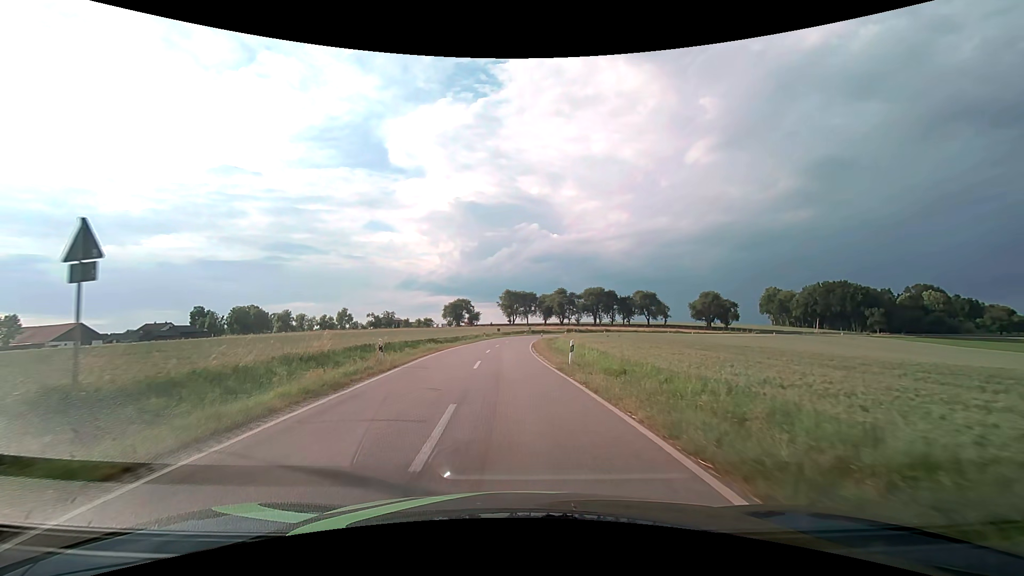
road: tertiary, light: Day
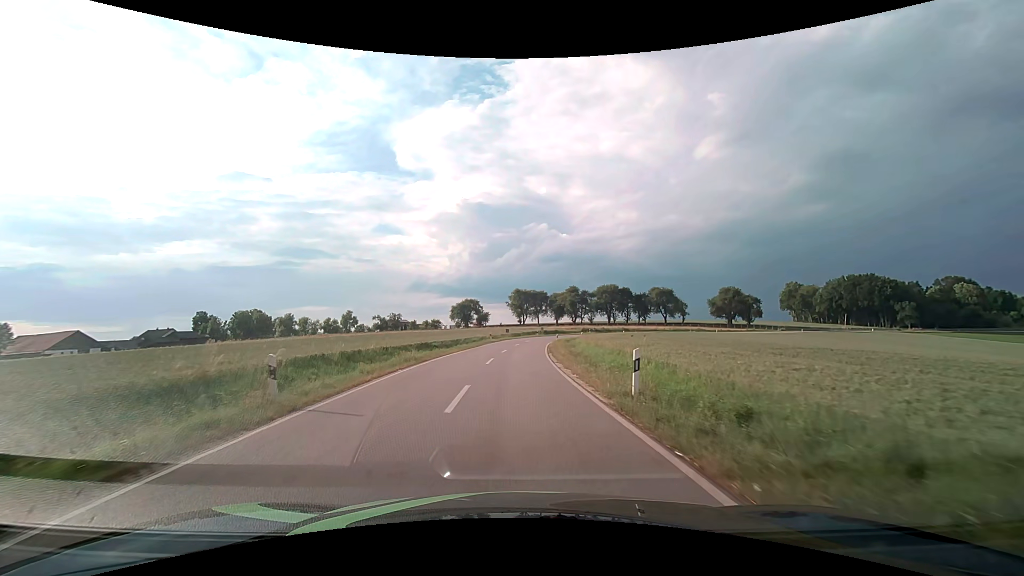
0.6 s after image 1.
(-0.1, +8.8) m; -1°
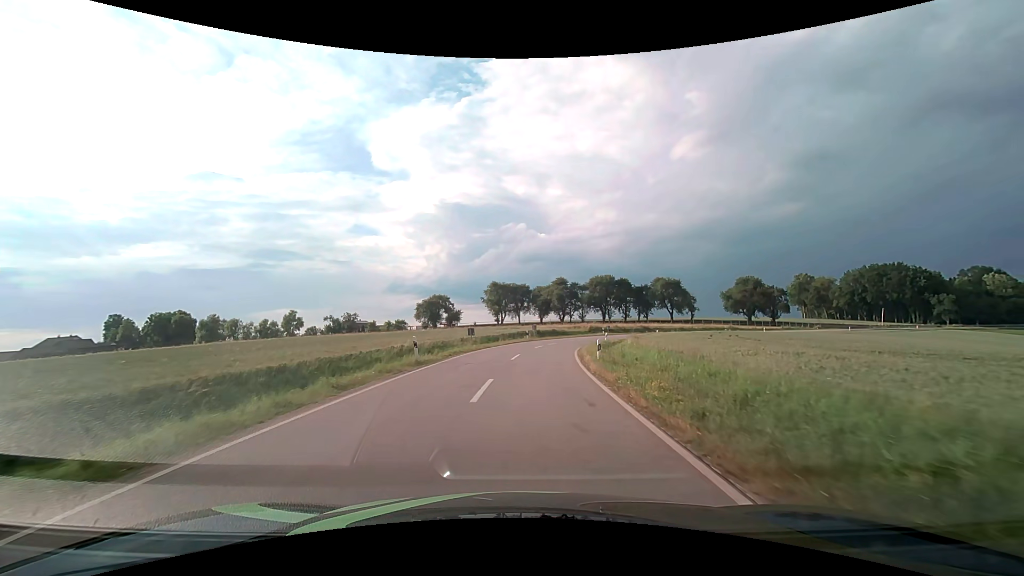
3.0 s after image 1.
(0.0, +35.0) m; +2°
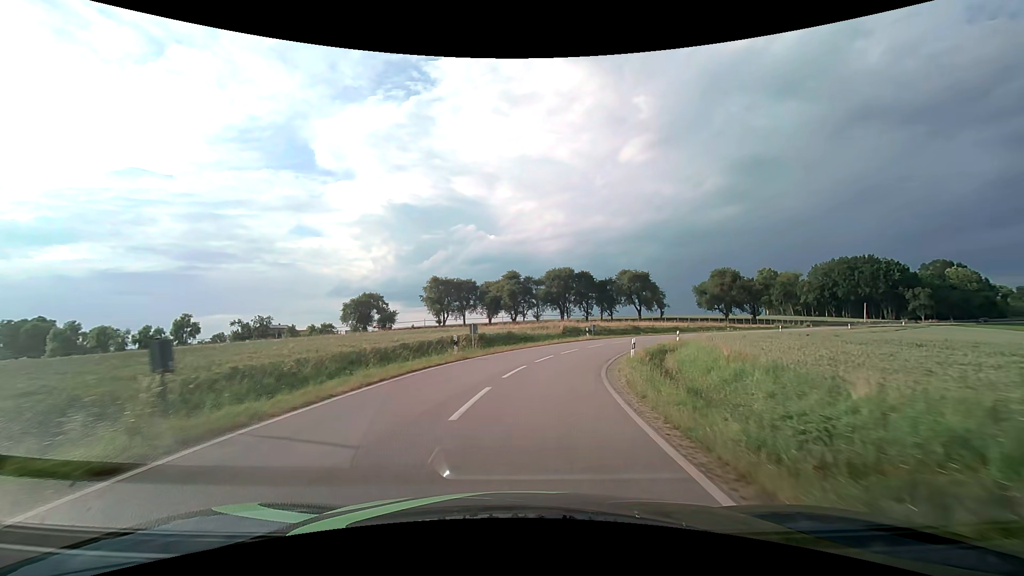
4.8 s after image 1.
(+1.2, +25.7) m; +6°
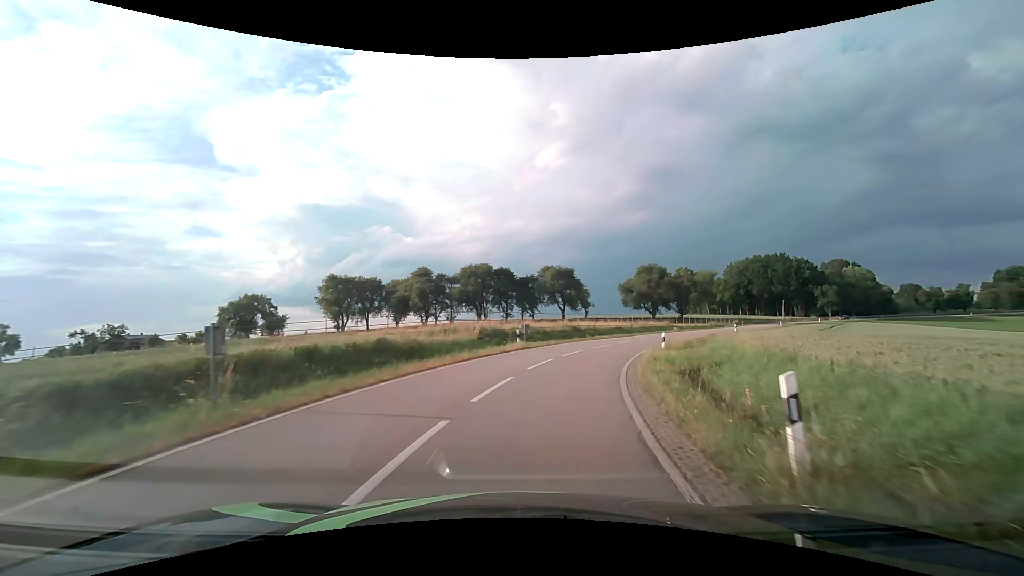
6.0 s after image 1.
(+1.2, +15.9) m; +9°
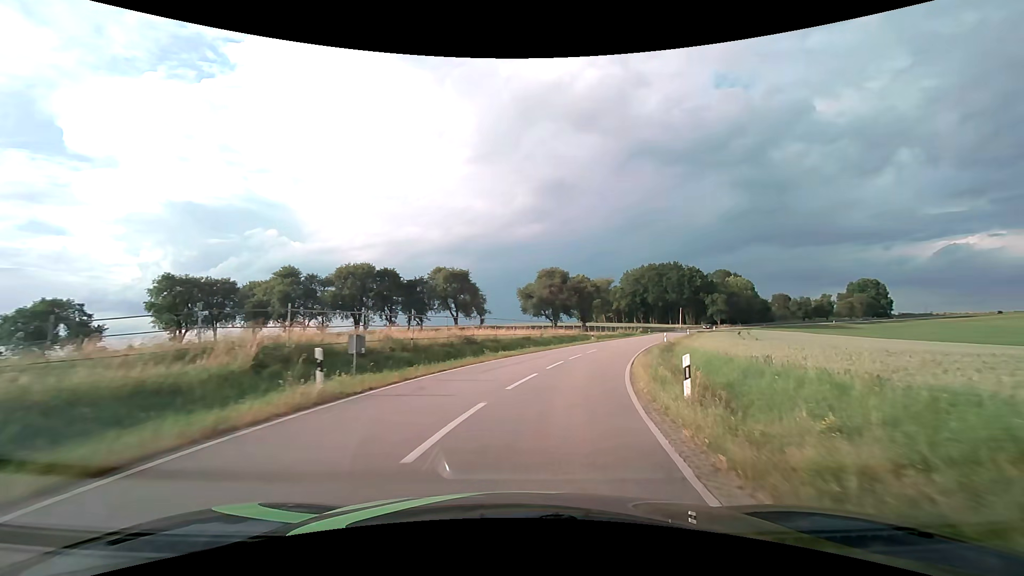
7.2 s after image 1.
(+1.5, +15.4) m; +12°
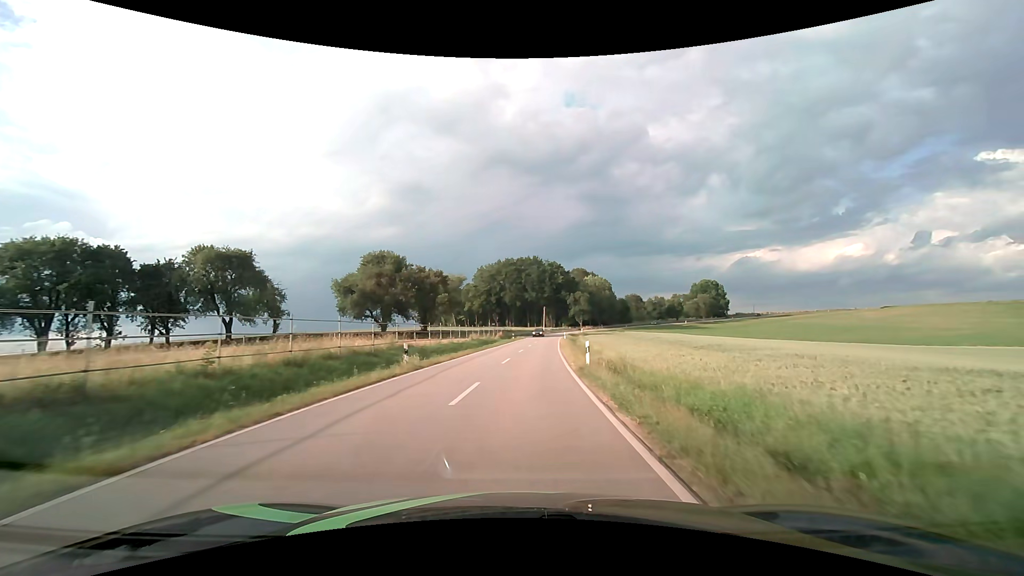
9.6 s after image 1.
(+6.0, +31.1) m; +17°
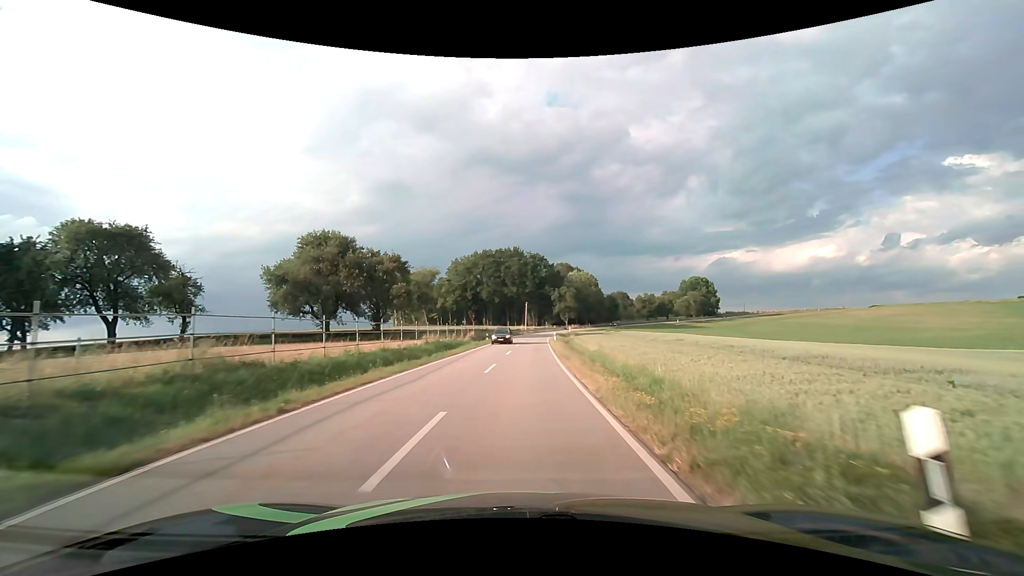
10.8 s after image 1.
(+0.4, +16.9) m; +2°
(0, +10) (0, +20) (+1, +30) (+1, +40) (+2, +50) (+2, +60) (+3, +70) (+4, +80) (+5, +90) (+7, +100) m
